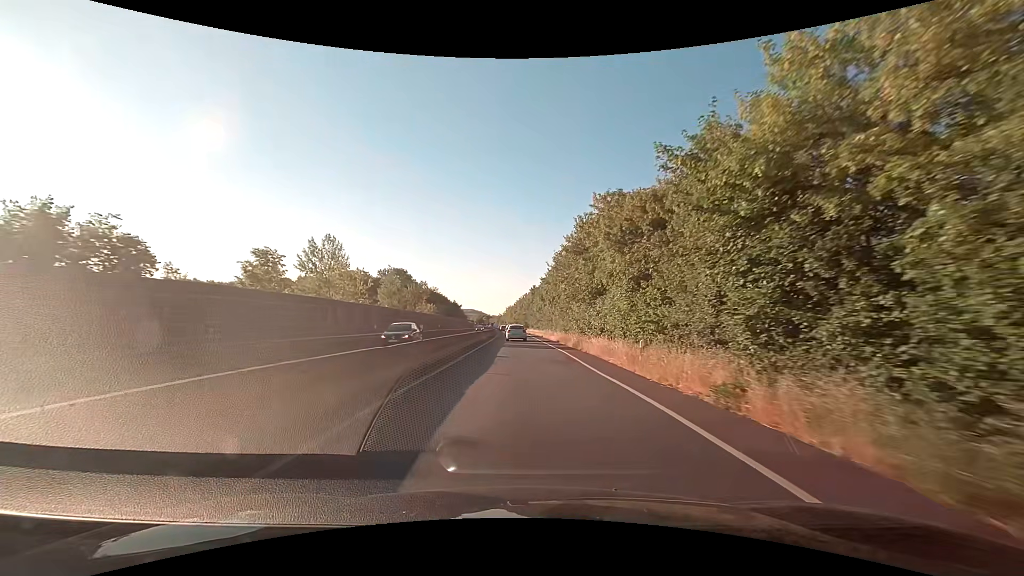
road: trunk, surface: asphalt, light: Day
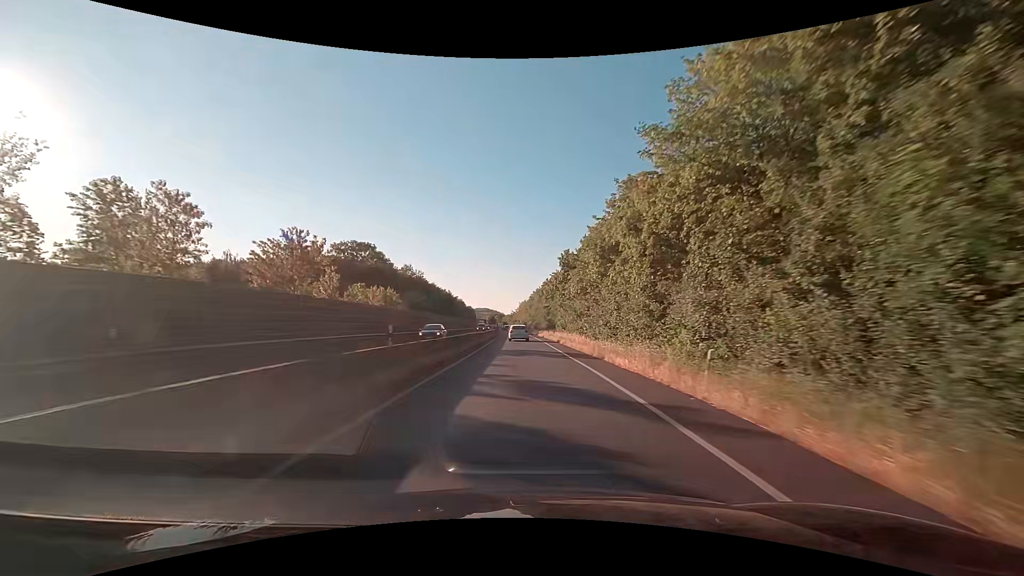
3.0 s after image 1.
(-1.0, +54.9) m; -2°
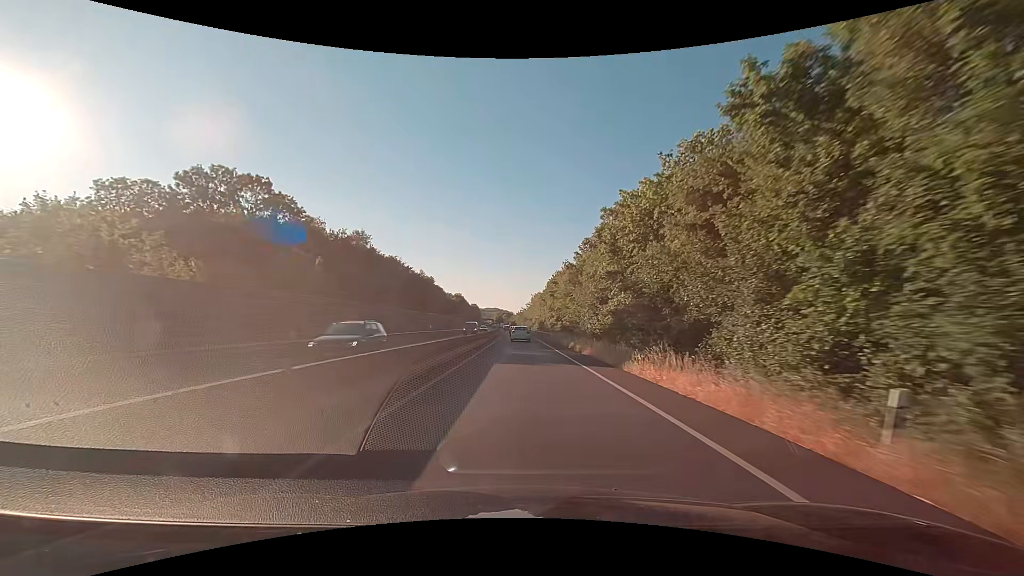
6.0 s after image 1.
(-0.9, +56.2) m; -1°
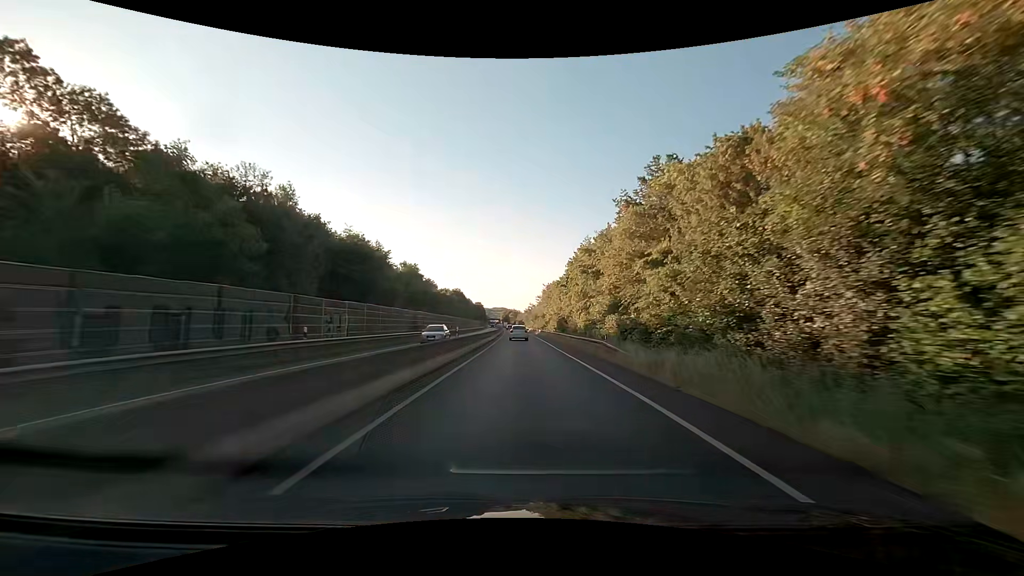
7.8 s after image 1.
(-0.3, +34.5) m; -1°
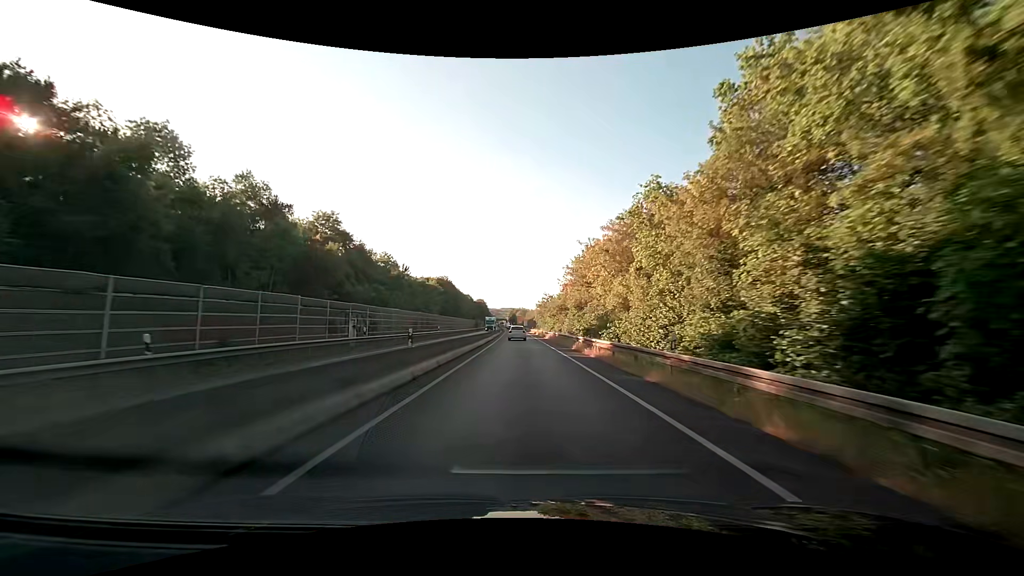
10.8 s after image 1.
(-0.3, +59.7) m; -1°
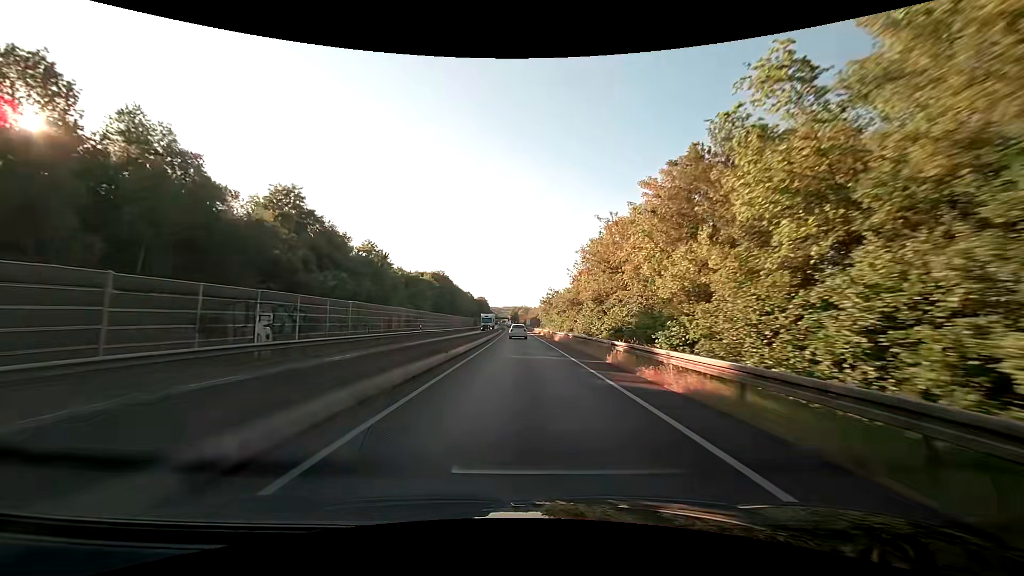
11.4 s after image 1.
(0.0, +12.2) m; 0°
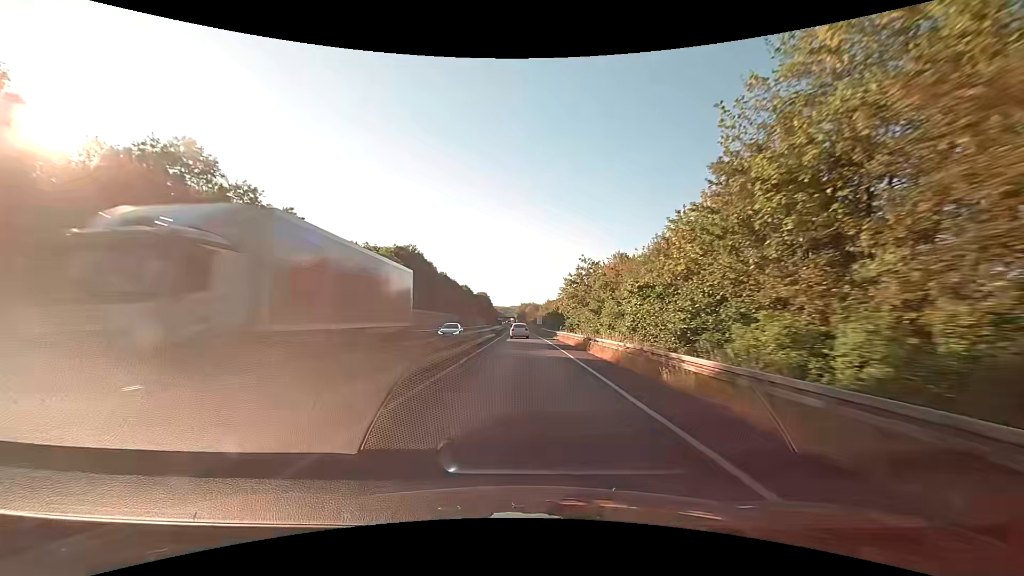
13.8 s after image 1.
(-0.2, +48.8) m; -1°
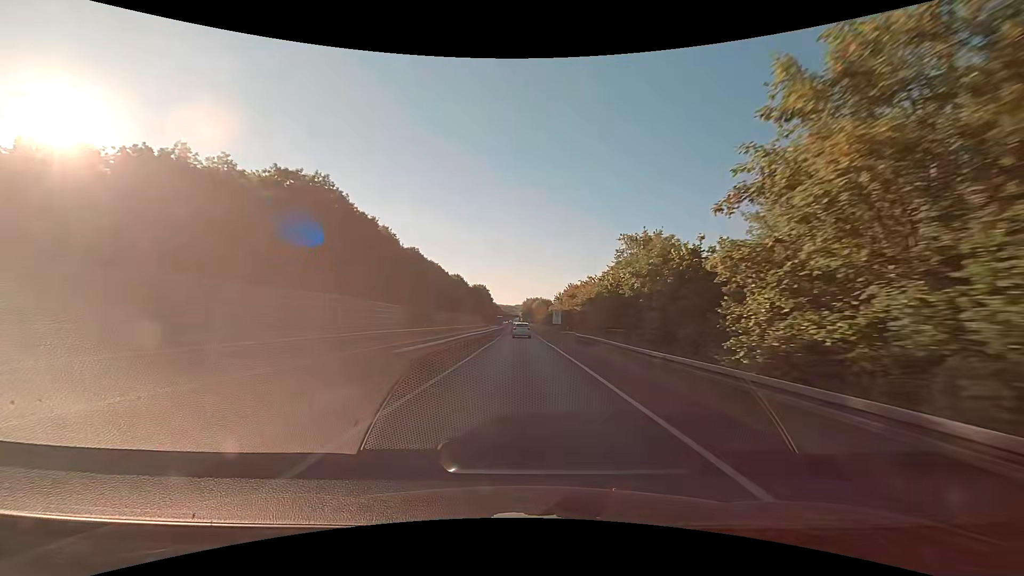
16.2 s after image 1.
(-0.3, +48.0) m; 0°
(0, +10) (0, +20) (0, +30) (0, +40) (-1, +50) (-1, +60) (-1, +70) (-1, +80) (-1, +90) (-1, +100) m
